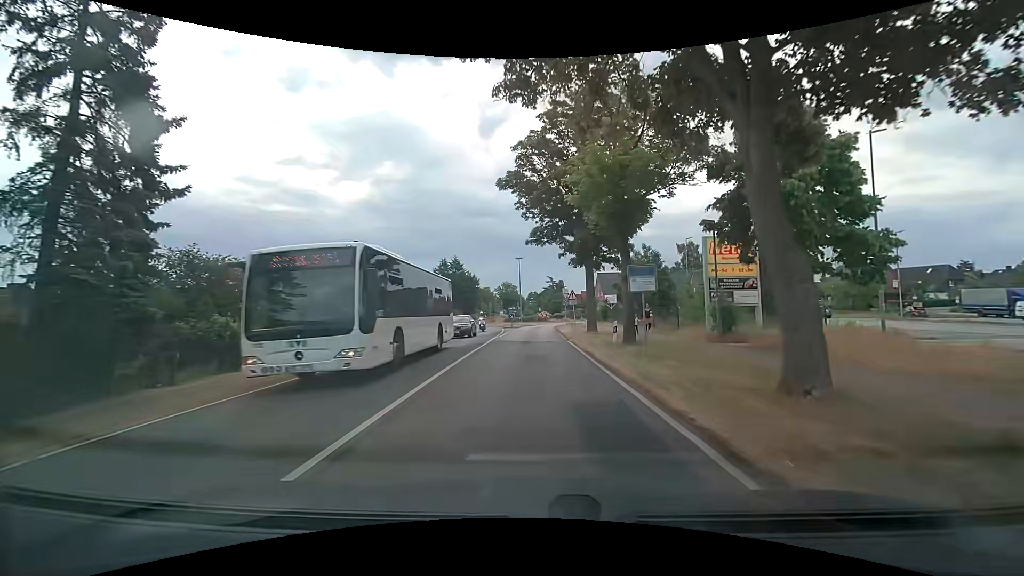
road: secondary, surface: asphalt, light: Day
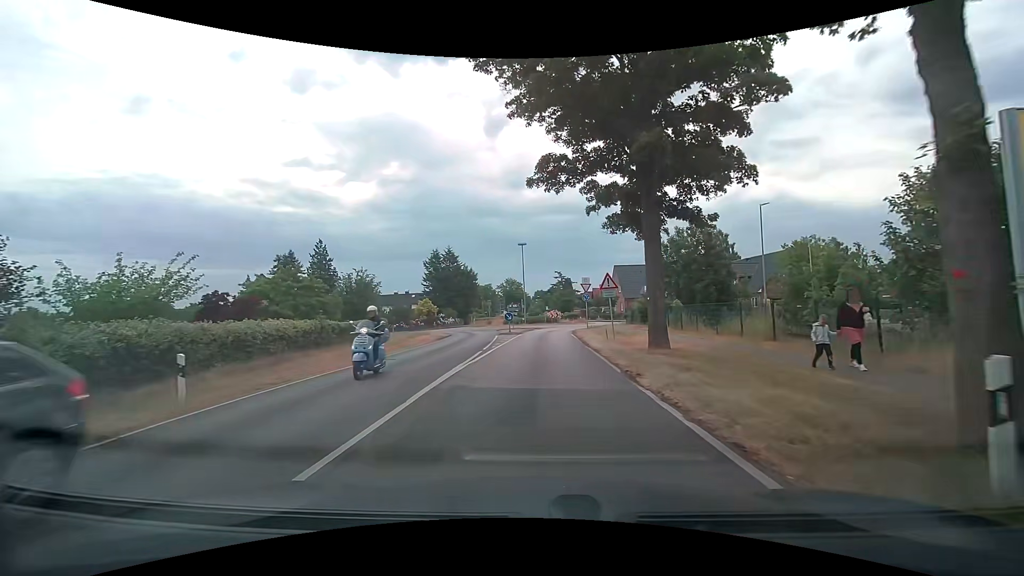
(-0.1, +15.1) m; -1°
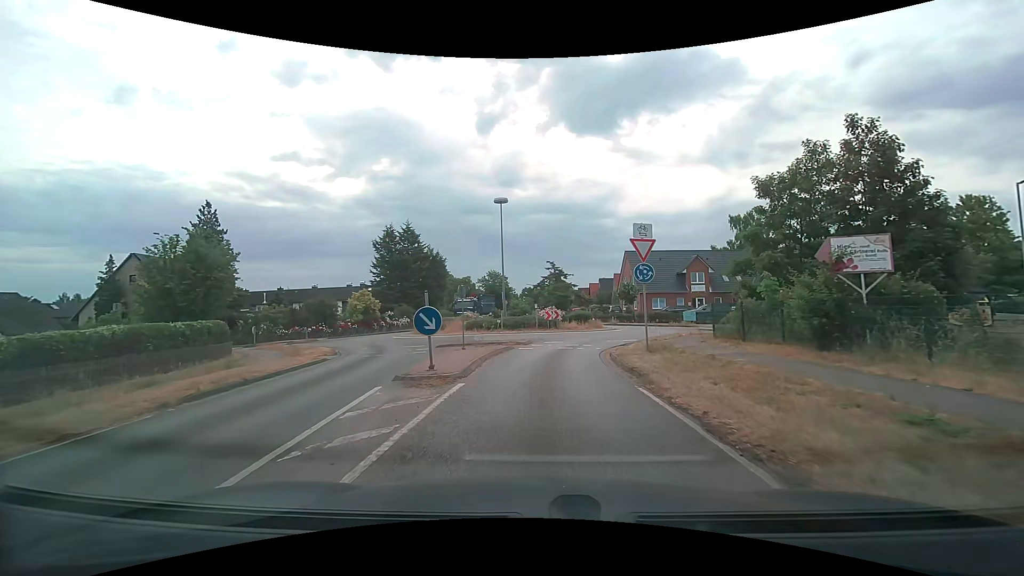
(+0.4, +22.6) m; +2°
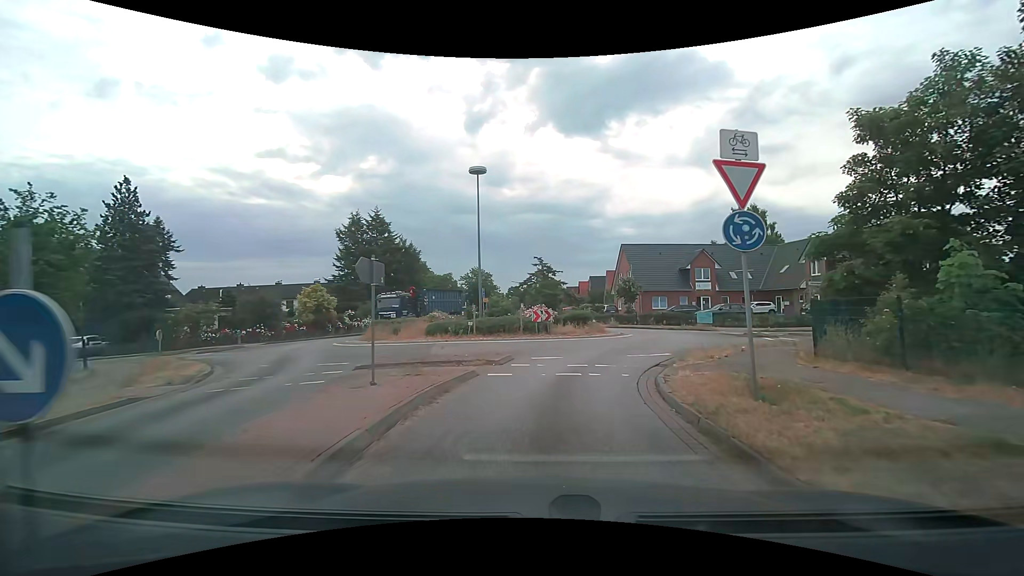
(+0.1, +8.0) m; +1°
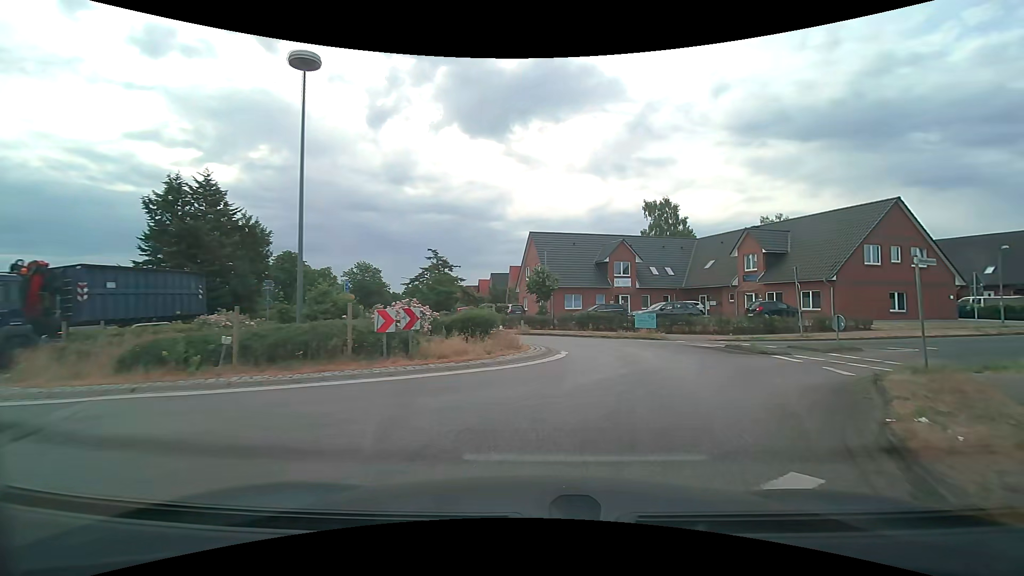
(+0.9, +12.4) m; +11°
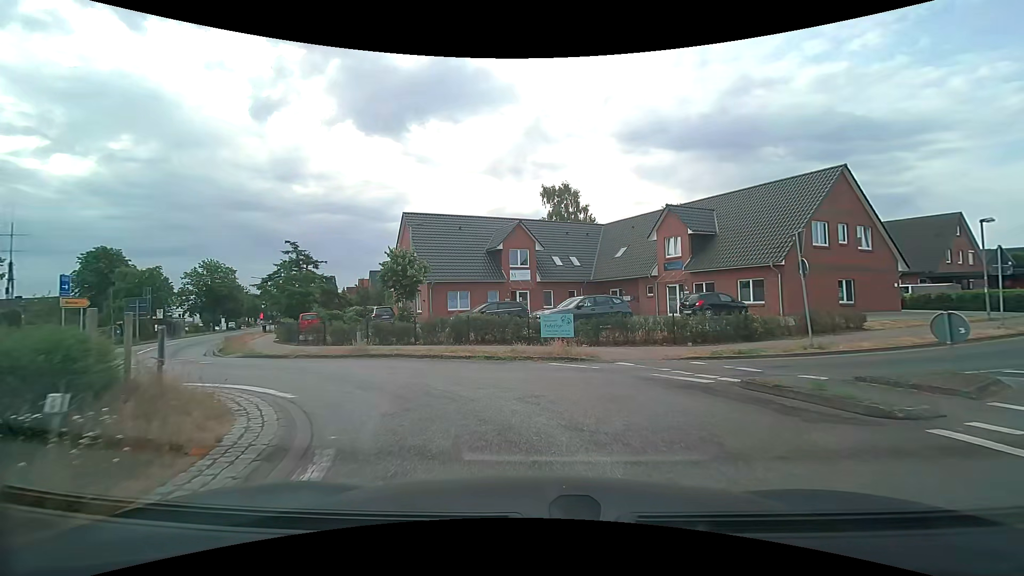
(+1.7, +11.5) m; +11°
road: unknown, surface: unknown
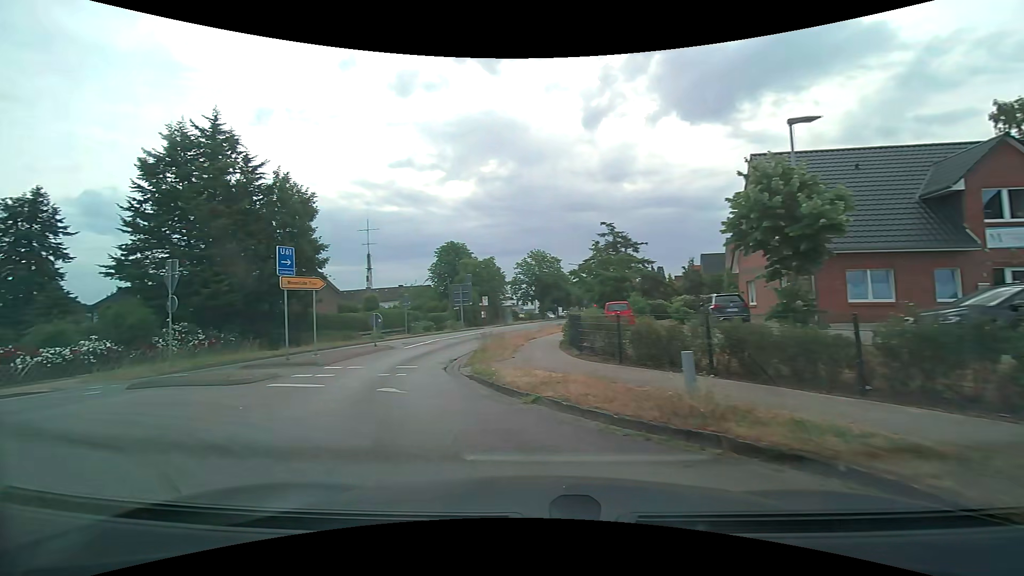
(-3.0, +12.1) m; -36°
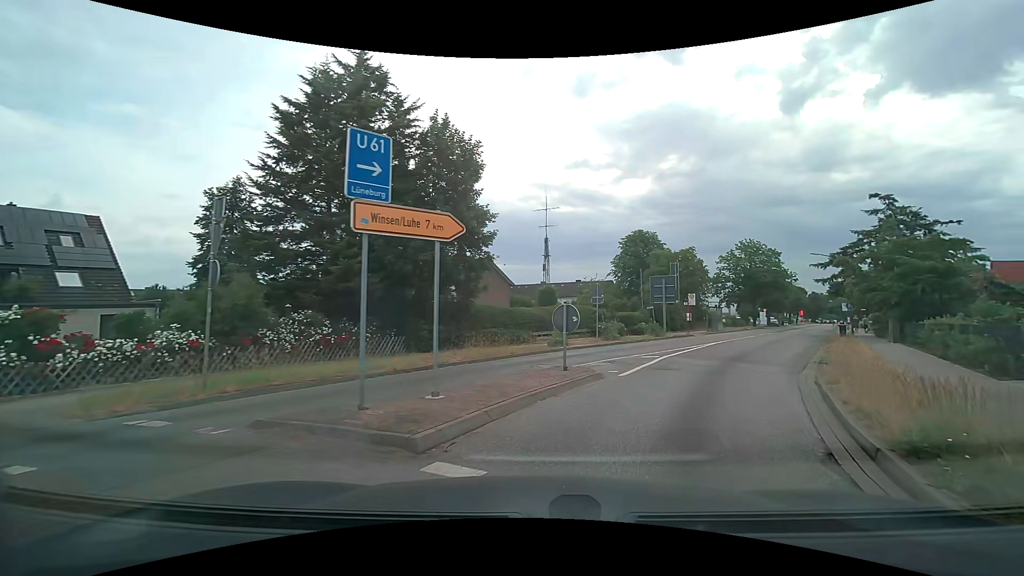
(-3.2, +10.2) m; -19°
(+2, +10) (+6, +19) (+11, +28) (+16, +36) (+20, +45) (+25, +54) (+30, +63) (+35, +71) (+40, +80) (+45, +89) m
